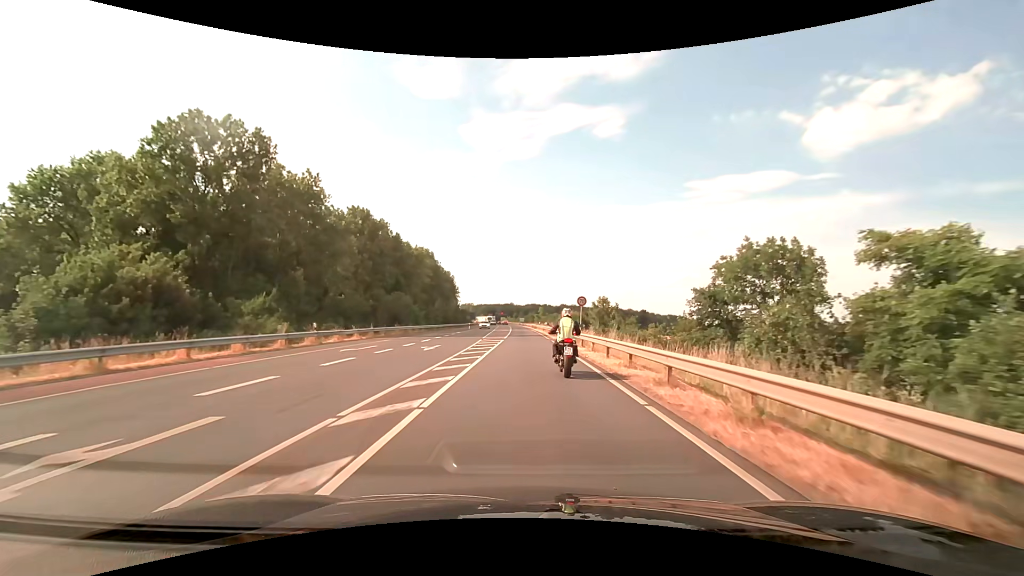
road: secondary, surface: asphalt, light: Day
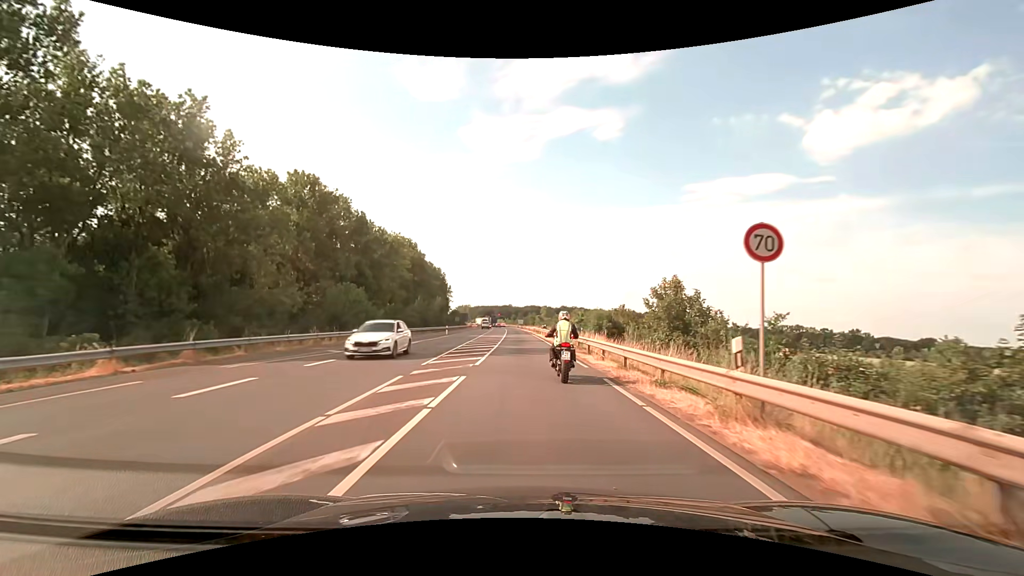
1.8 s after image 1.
(+0.1, +23.5) m; 0°
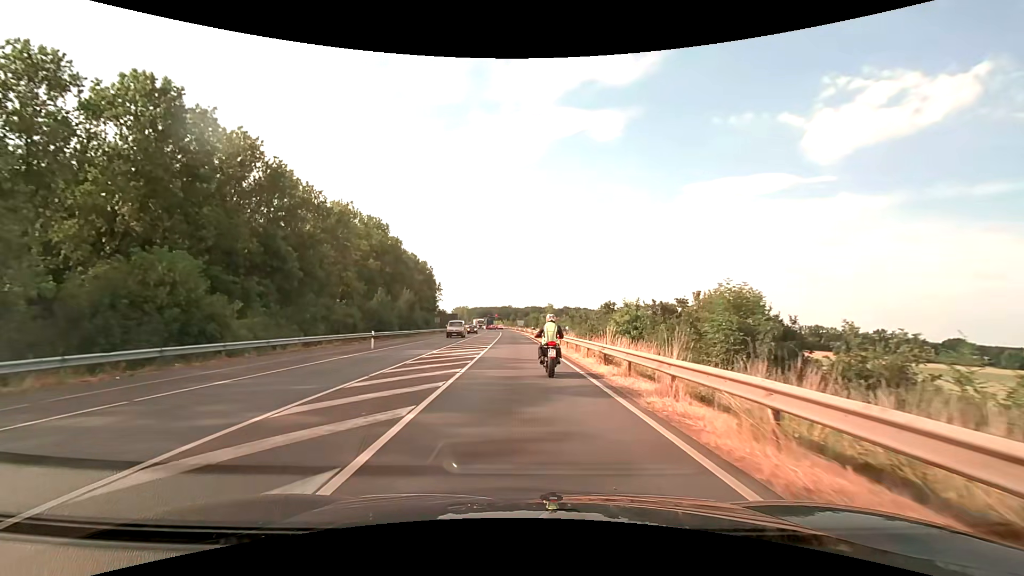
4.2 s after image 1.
(0.0, +29.5) m; 0°
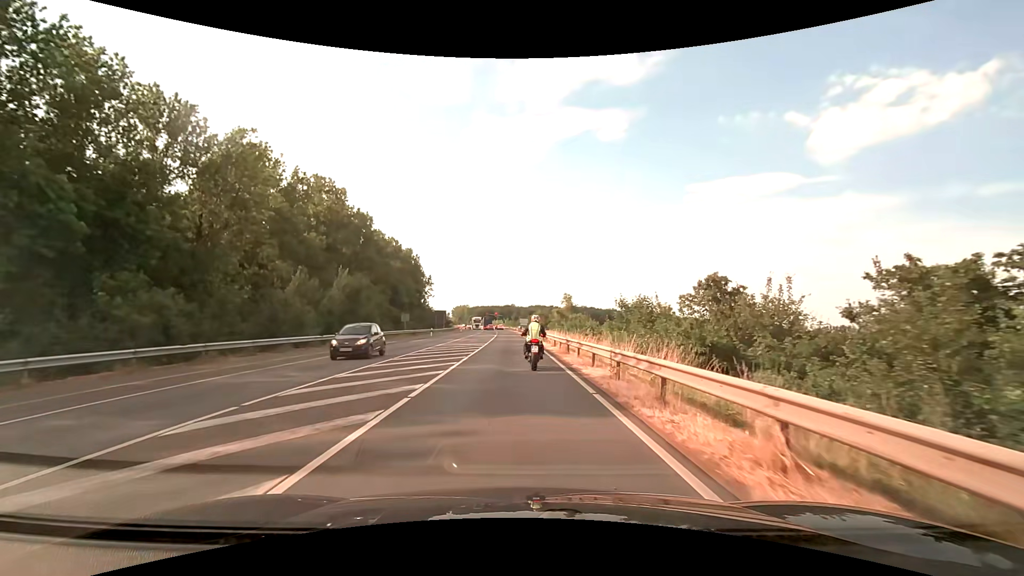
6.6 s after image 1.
(-0.1, +28.9) m; -1°
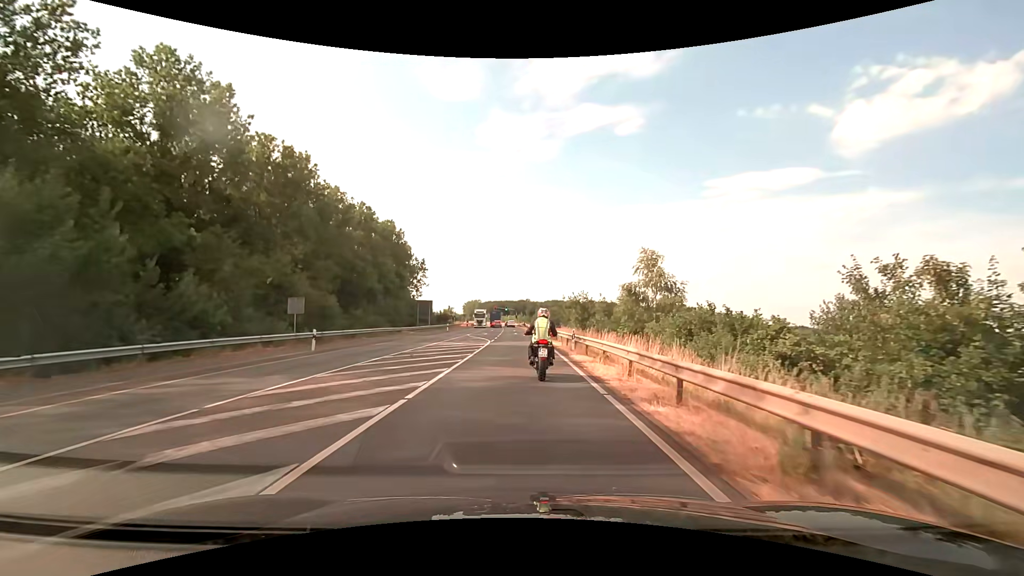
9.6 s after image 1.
(-0.4, +36.5) m; -2°
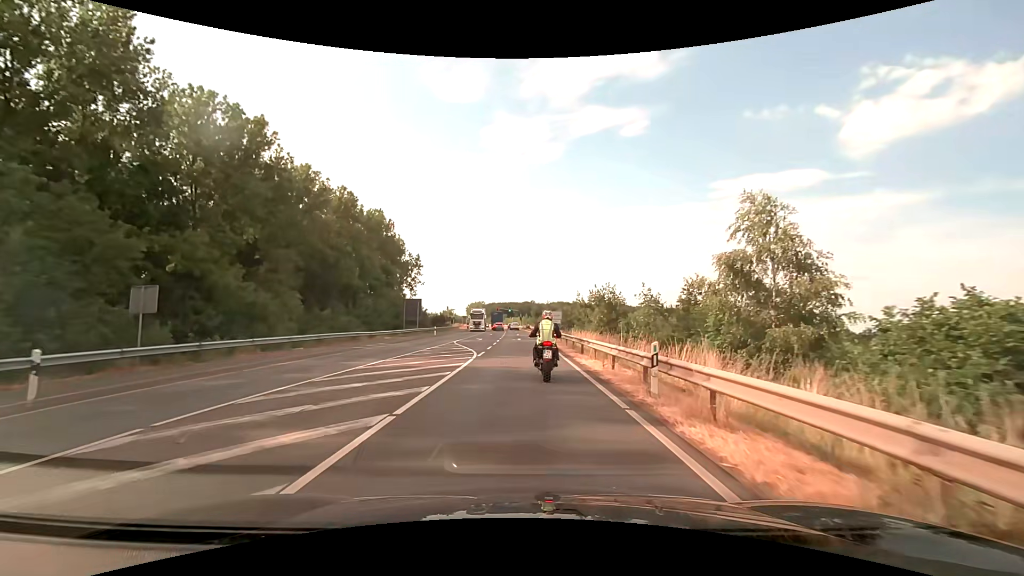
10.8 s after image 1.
(-0.1, +13.2) m; 0°
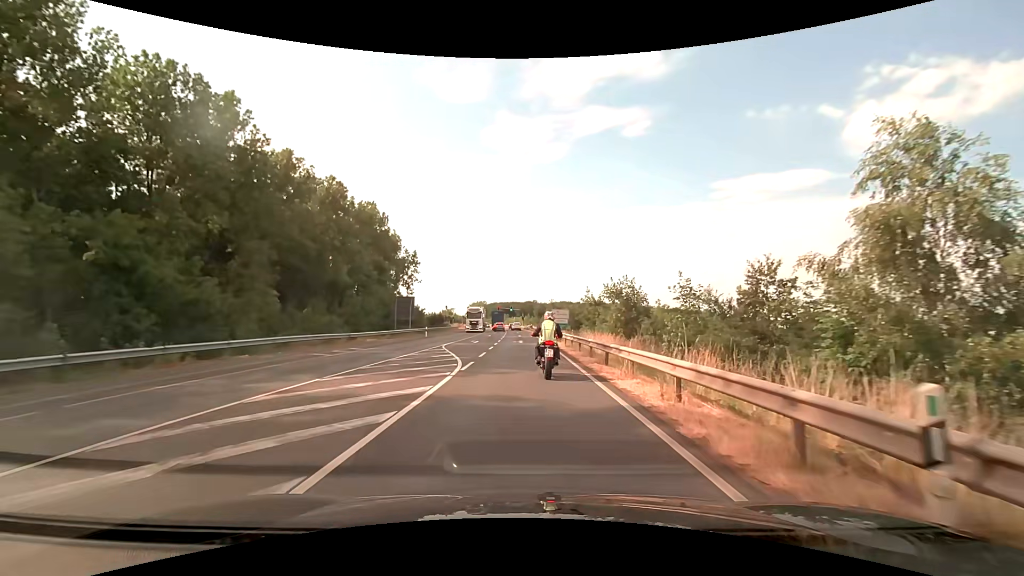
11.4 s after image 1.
(0.0, +6.2) m; 0°
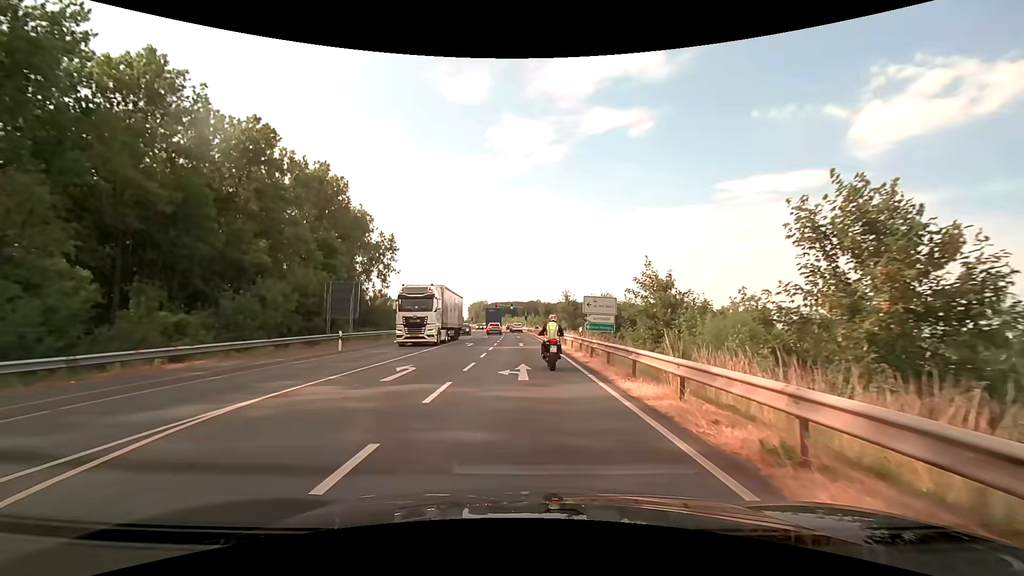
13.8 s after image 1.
(-0.1, +23.9) m; 0°
(0, +10) (0, +20) (0, +30) (0, +40) (0, +50) (0, +60) (0, +70) (0, +80) (-1, +90) (-1, +100) m
